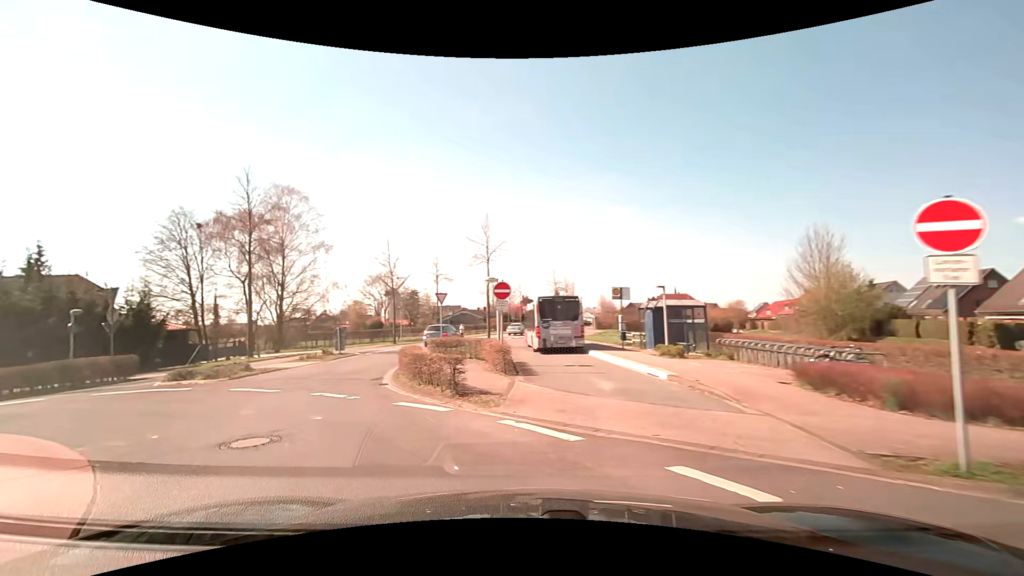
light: Day
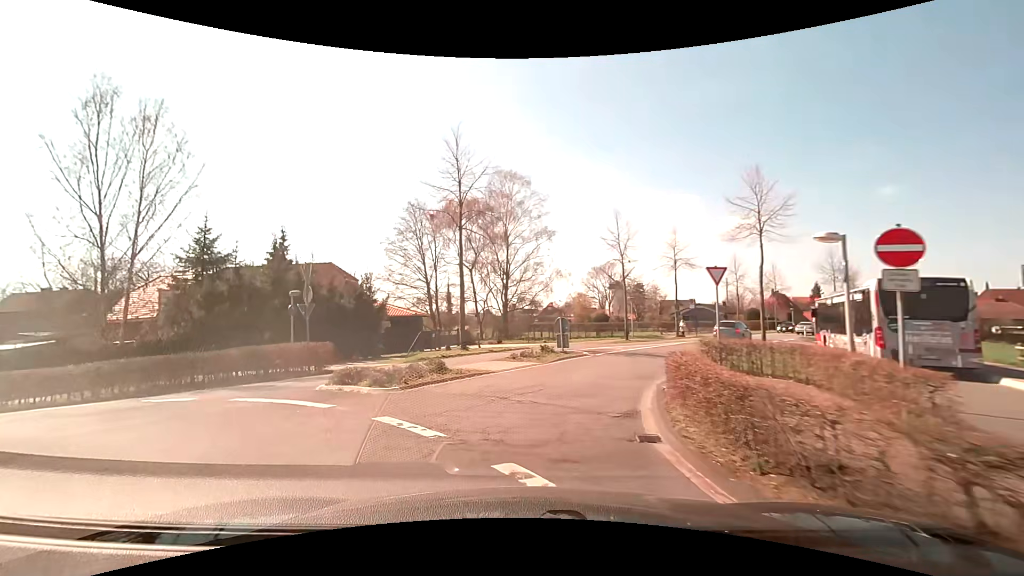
(-1.8, +7.4) m; -25°
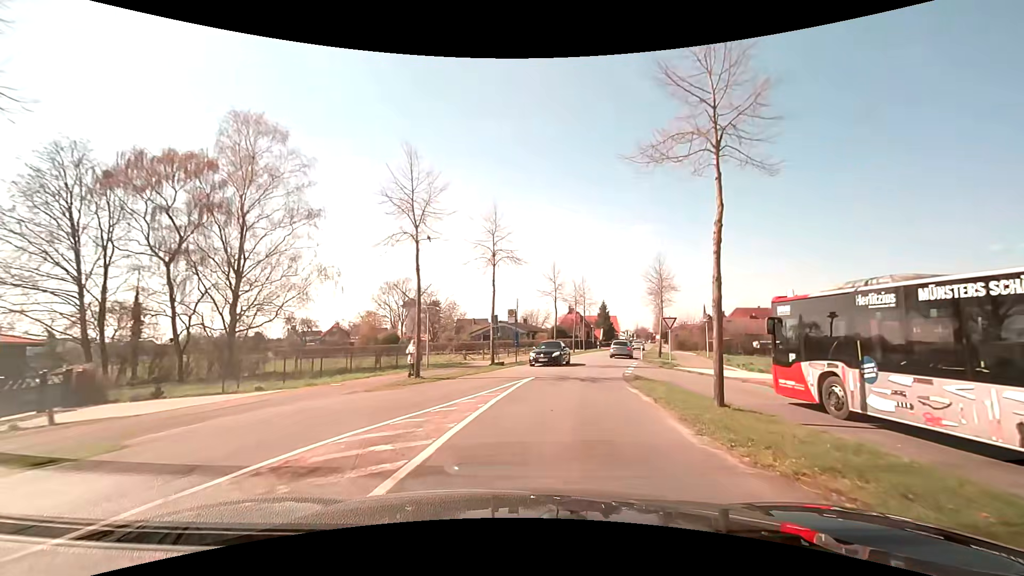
(+2.7, +17.0) m; +23°
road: secondary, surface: asphalt
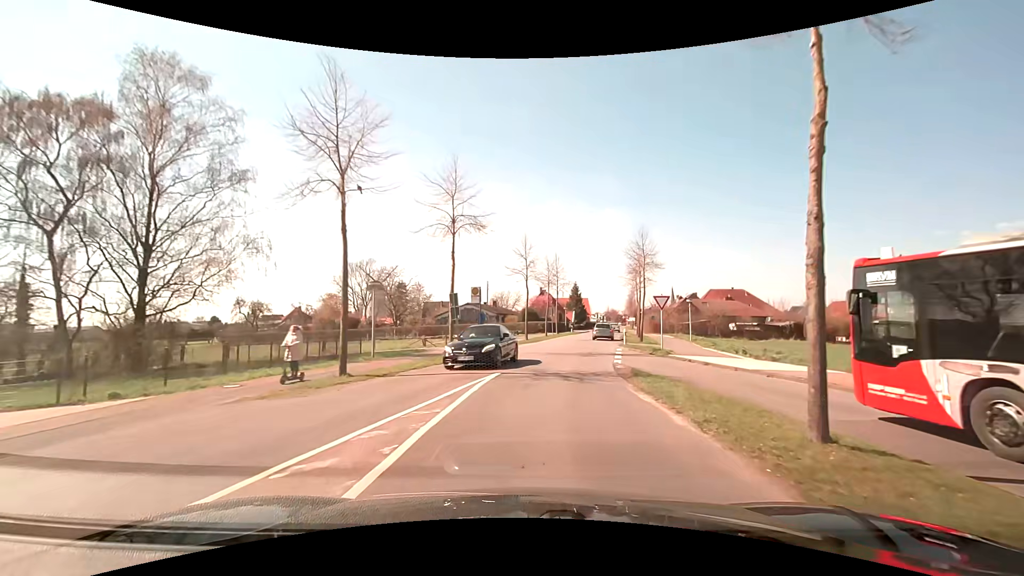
(+0.2, +5.2) m; +3°
(+1, +10) (+2, +20) (+3, +30) (+5, +40) (+8, +49) (+10, +59) (+12, +69) (+14, +79) (+16, +88) (+18, +98) m
